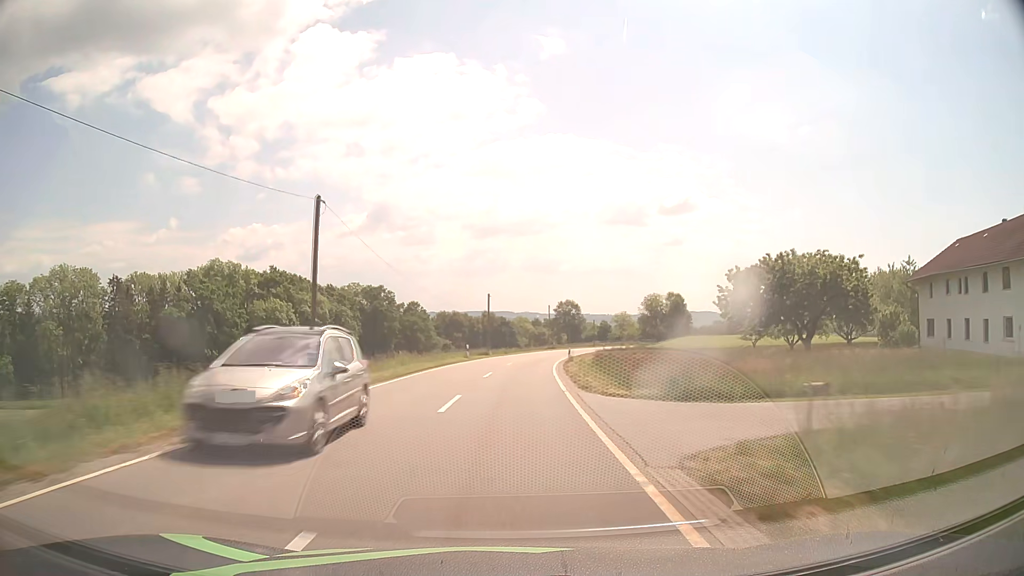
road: tertiary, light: Day
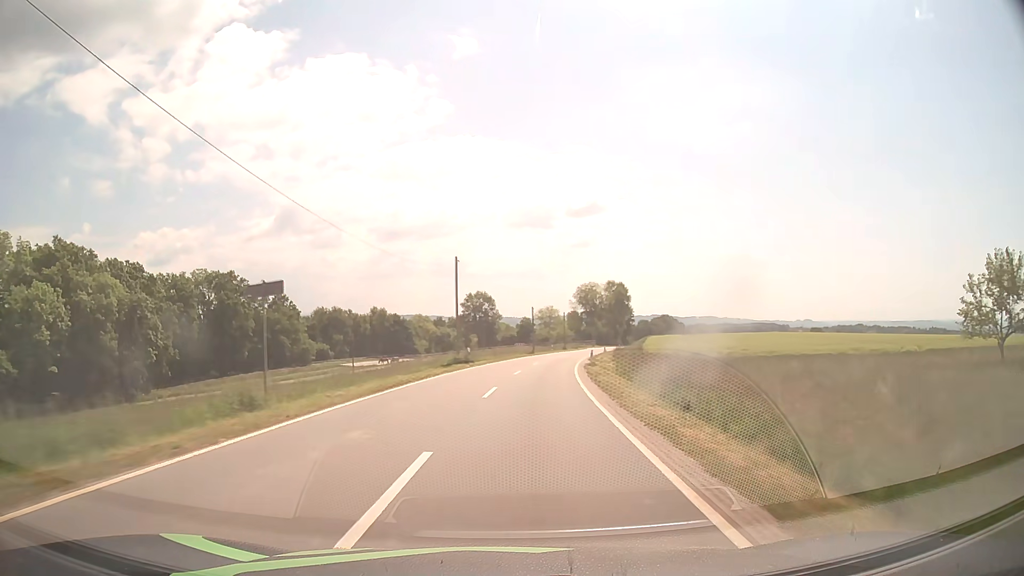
(+3.4, +56.6) m; +8°
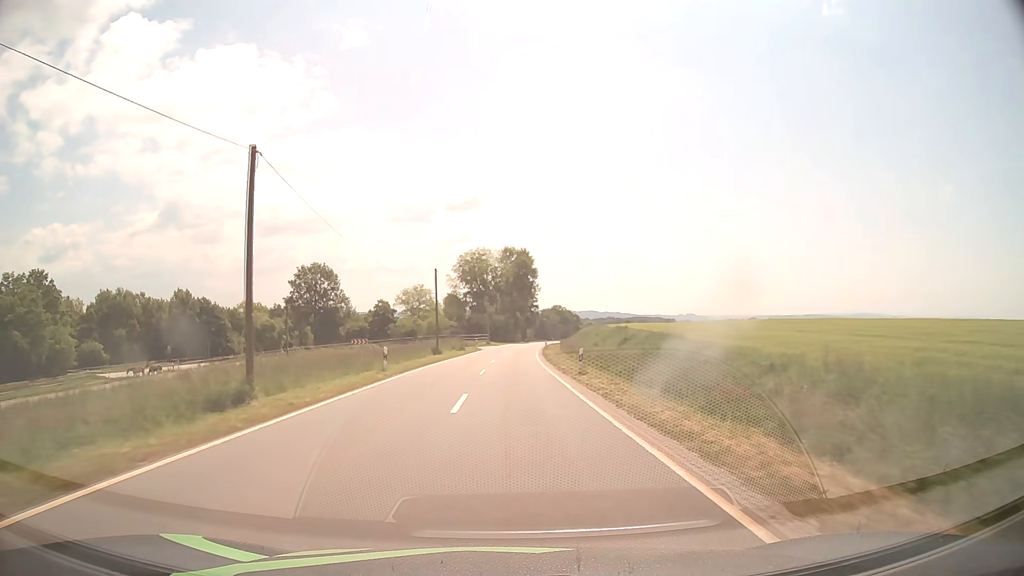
(+6.2, +63.9) m; +11°
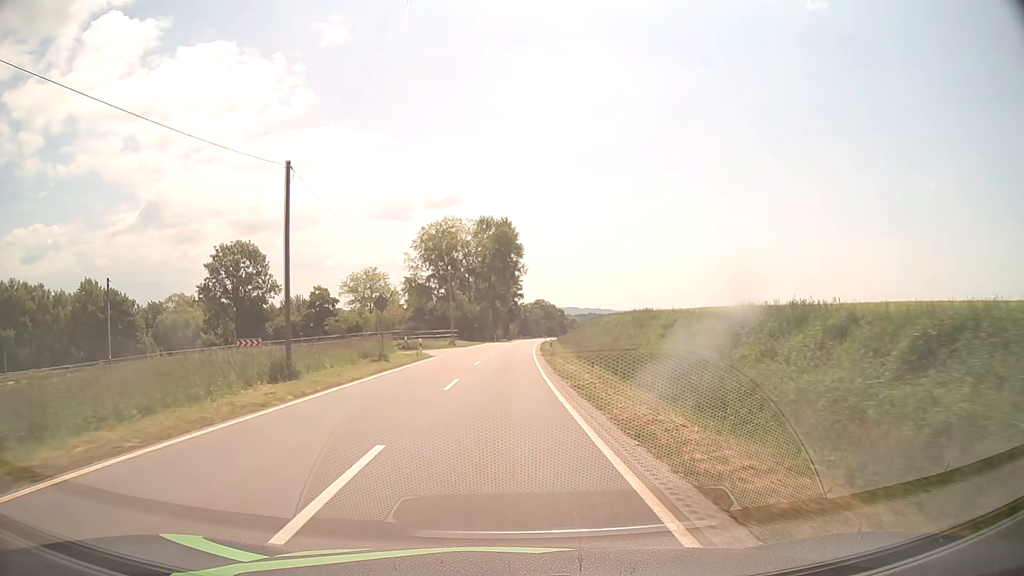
(+0.6, +31.5) m; +2°
(0, +10) (0, +20) (0, +30) (0, +40) (-5, +48) (-15, +49) (-24, +44) (-30, +36) (-34, +27) (-38, +18) m
